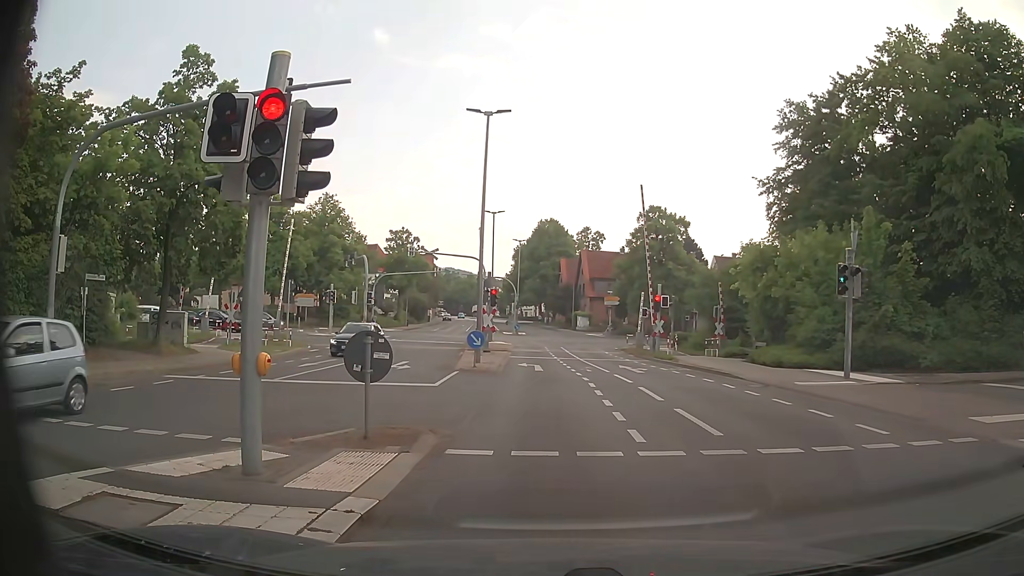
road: tertiary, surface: asphalt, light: Day
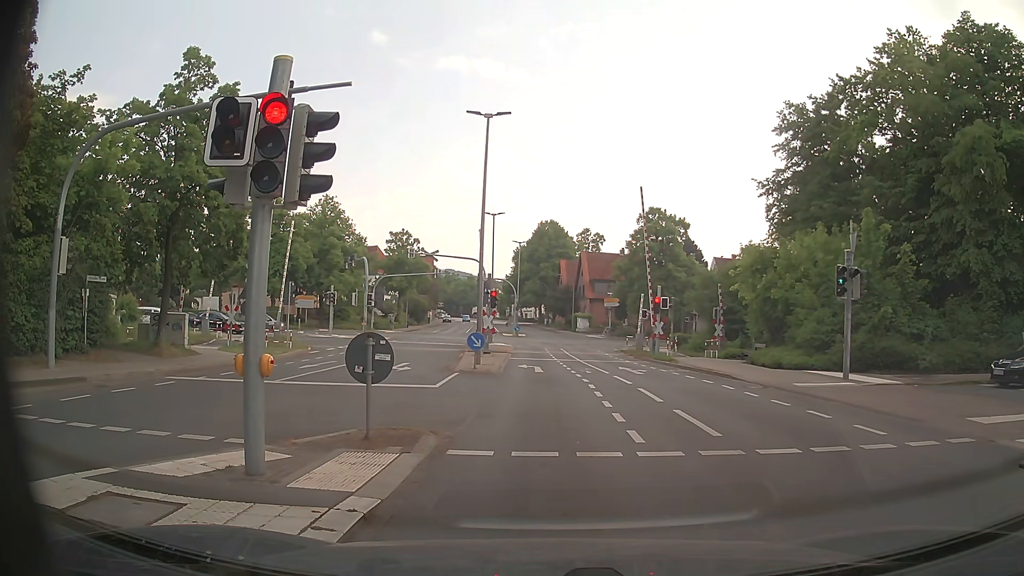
(0.0, +0.1) m; 0°
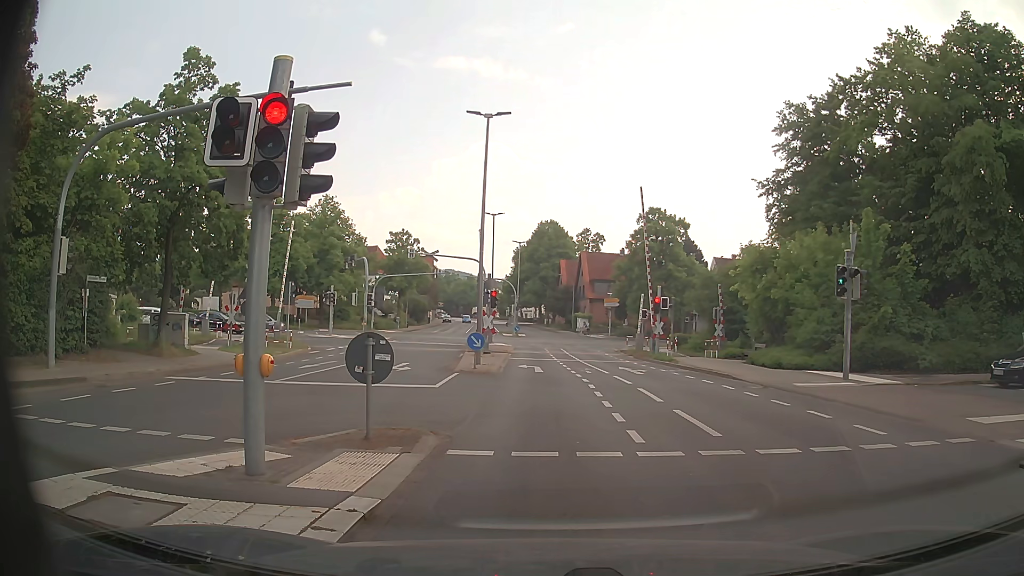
(0.0, 0.0) m; 0°
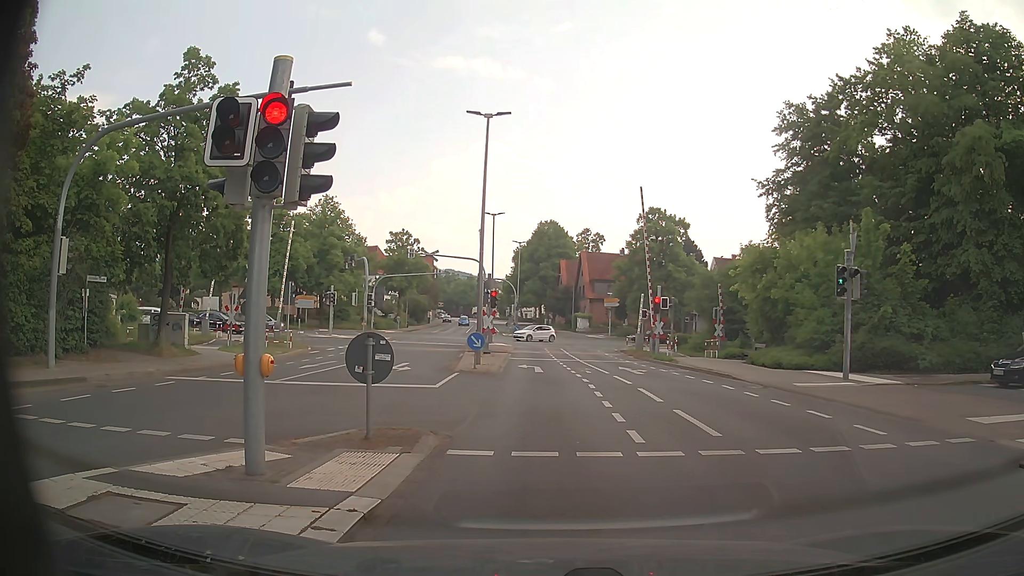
(0.0, 0.0) m; 0°
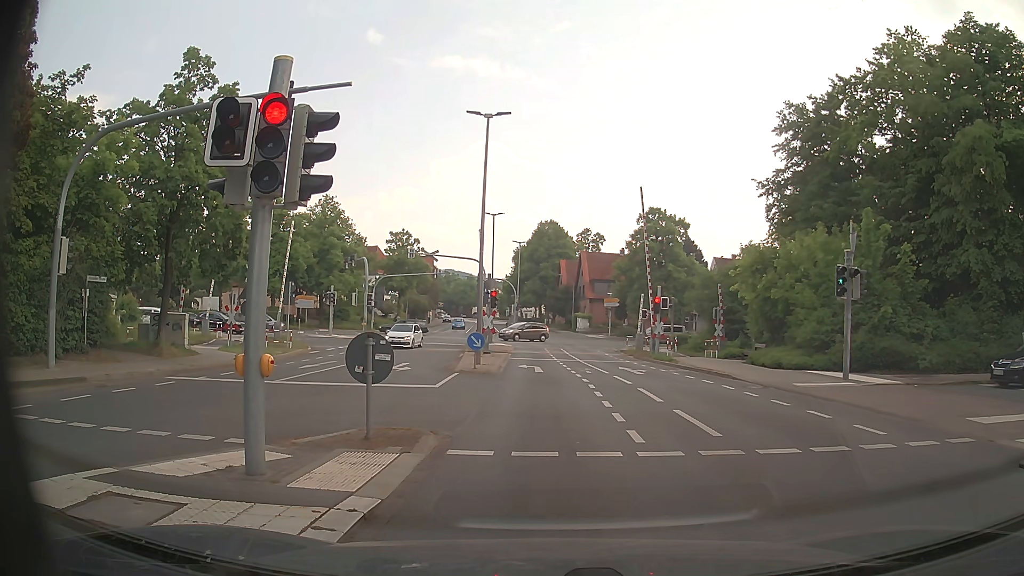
(0.0, 0.0) m; 0°
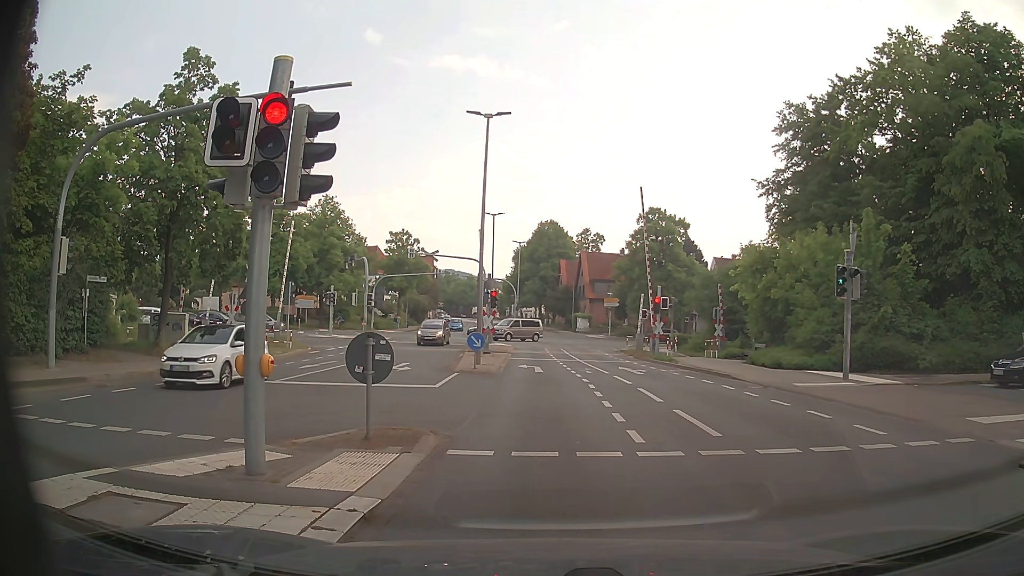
(0.0, 0.0) m; 0°
